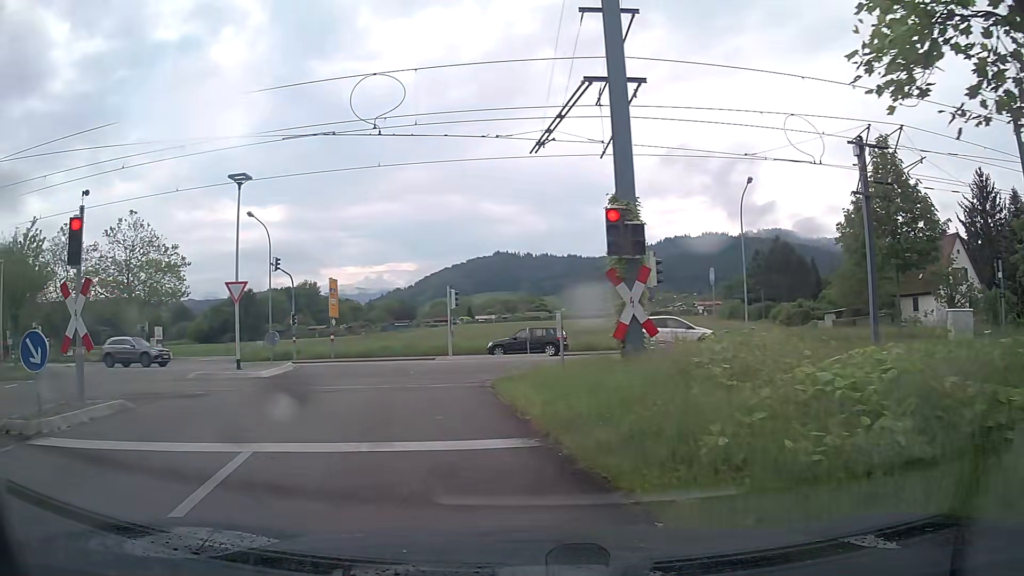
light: Day
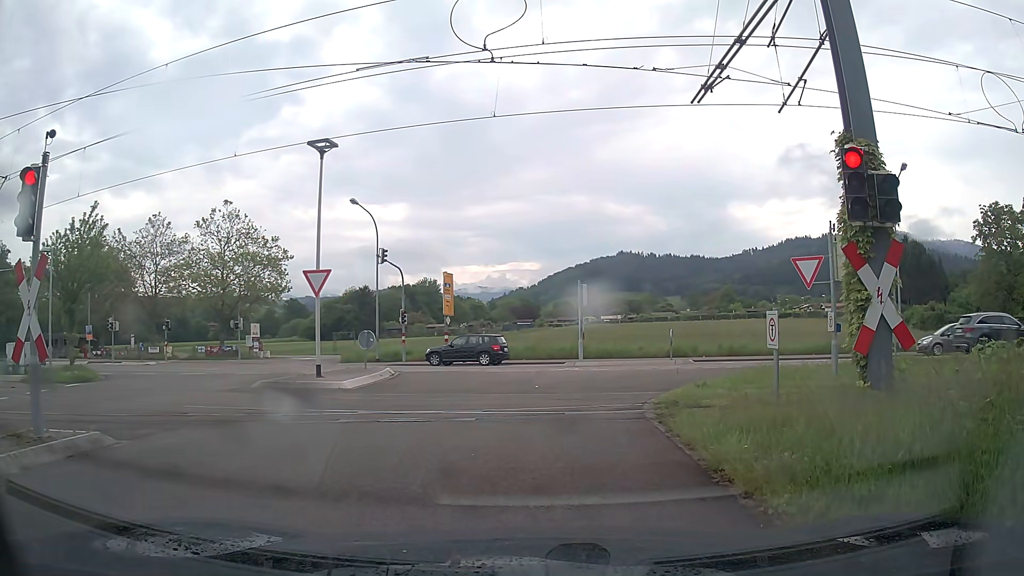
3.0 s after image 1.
(-0.5, +4.1) m; -9°
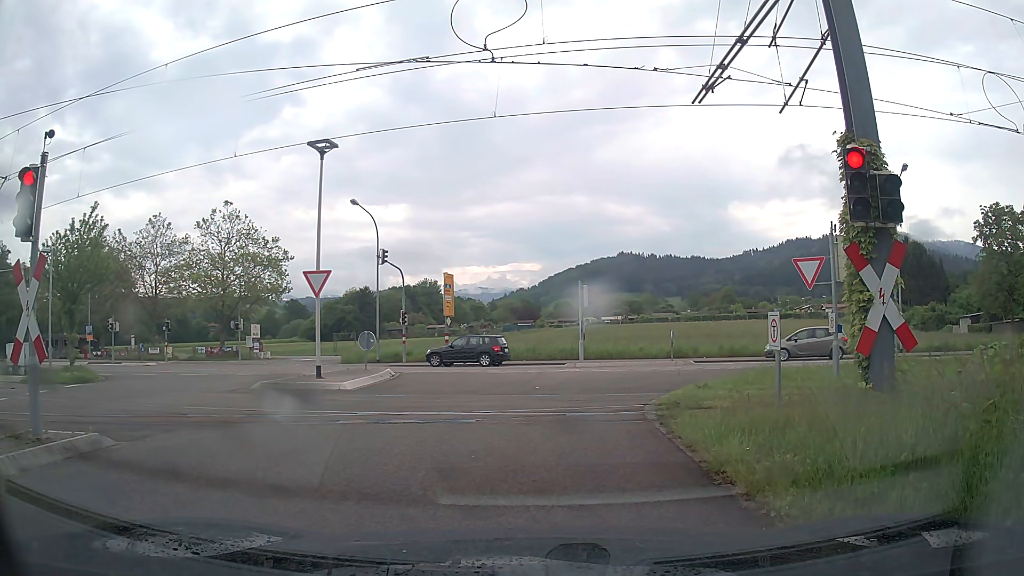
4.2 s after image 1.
(0.0, +0.1) m; 0°
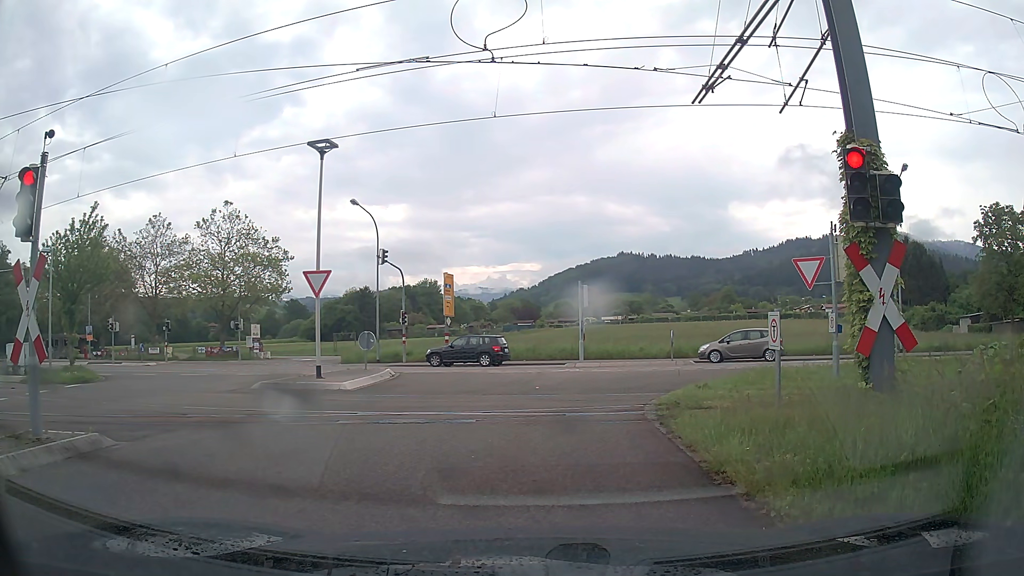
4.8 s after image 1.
(0.0, 0.0) m; 0°
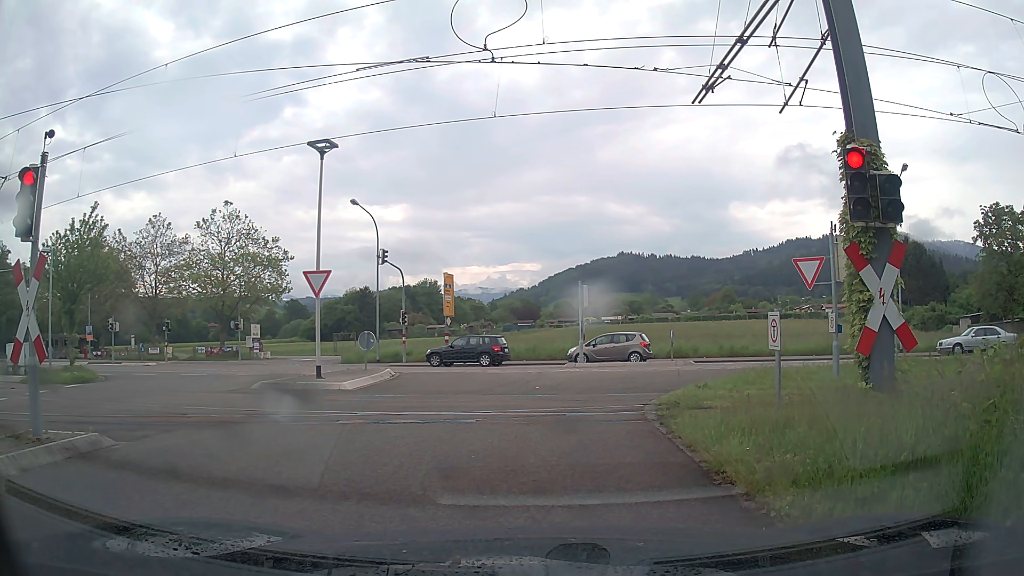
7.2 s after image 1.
(0.0, 0.0) m; 0°
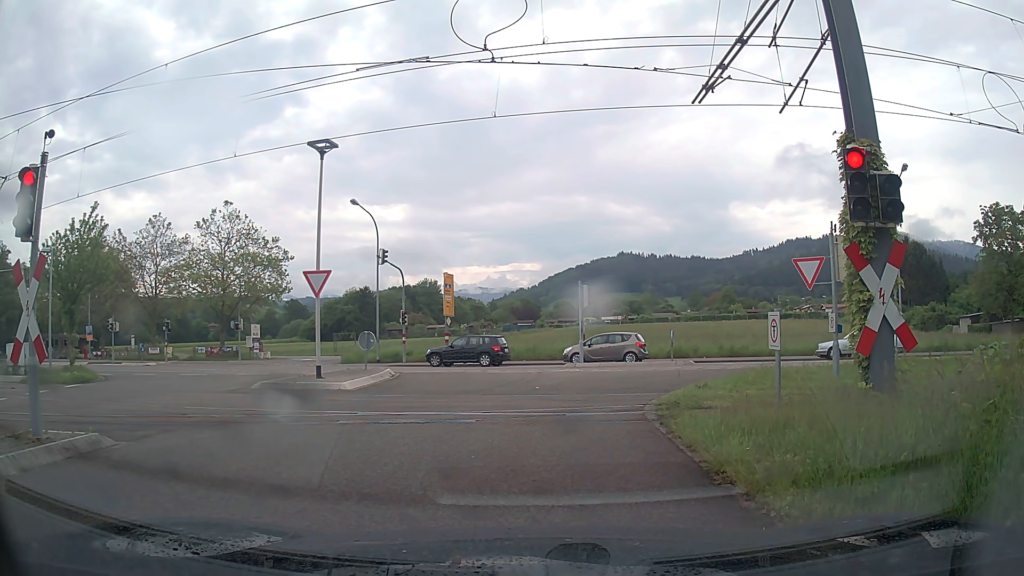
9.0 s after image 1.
(0.0, 0.0) m; 0°
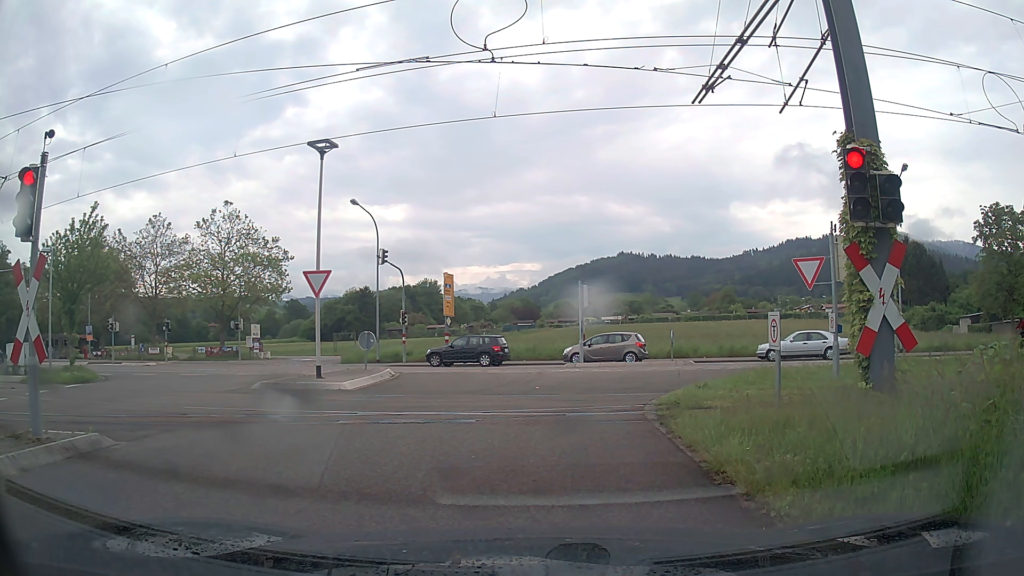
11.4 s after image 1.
(0.0, 0.0) m; 0°
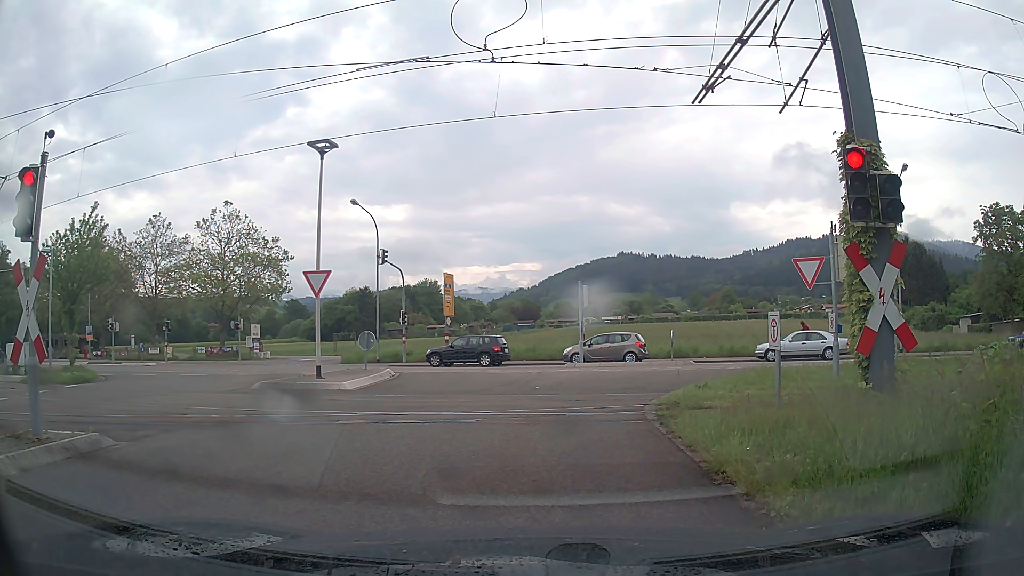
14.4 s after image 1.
(0.0, 0.0) m; 0°
(0, +10) (+3, +19) (+12, +24) (+22, +24) (+32, +23) (+42, +22) (+52, +22) (+62, +21) (+72, +21) (+82, +20) m
